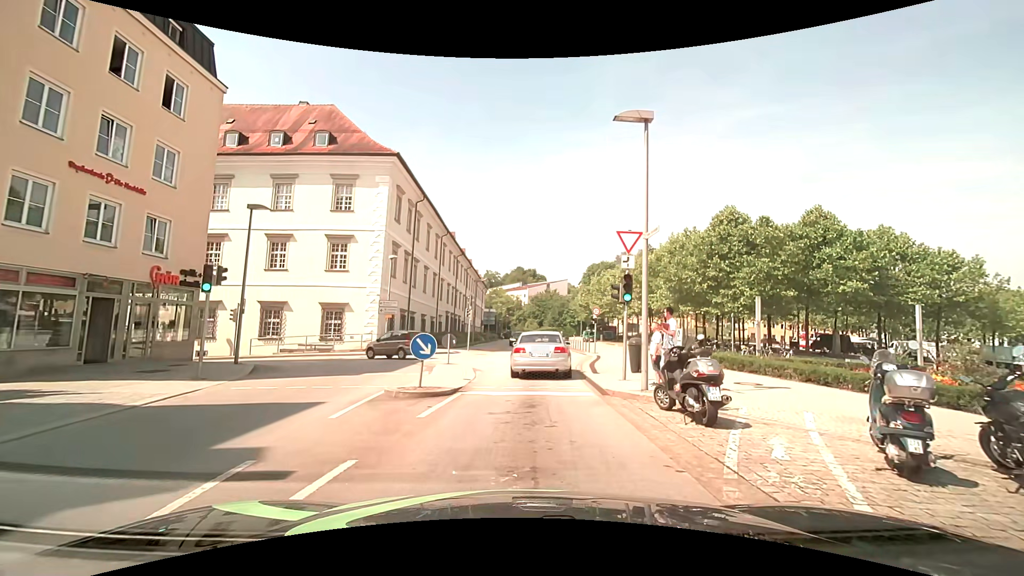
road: tertiary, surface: asphalt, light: Day
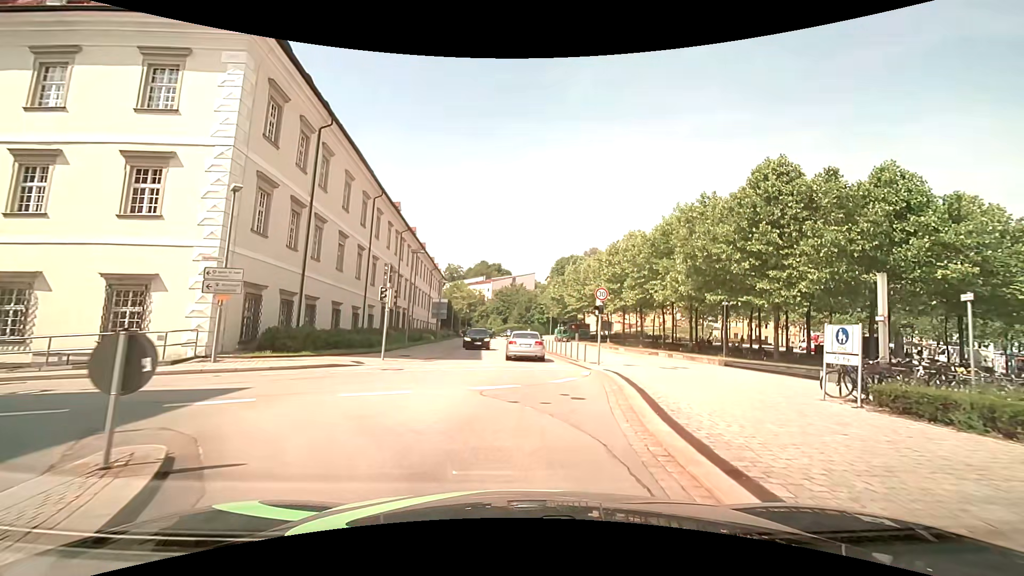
(+0.3, +16.1) m; +3°
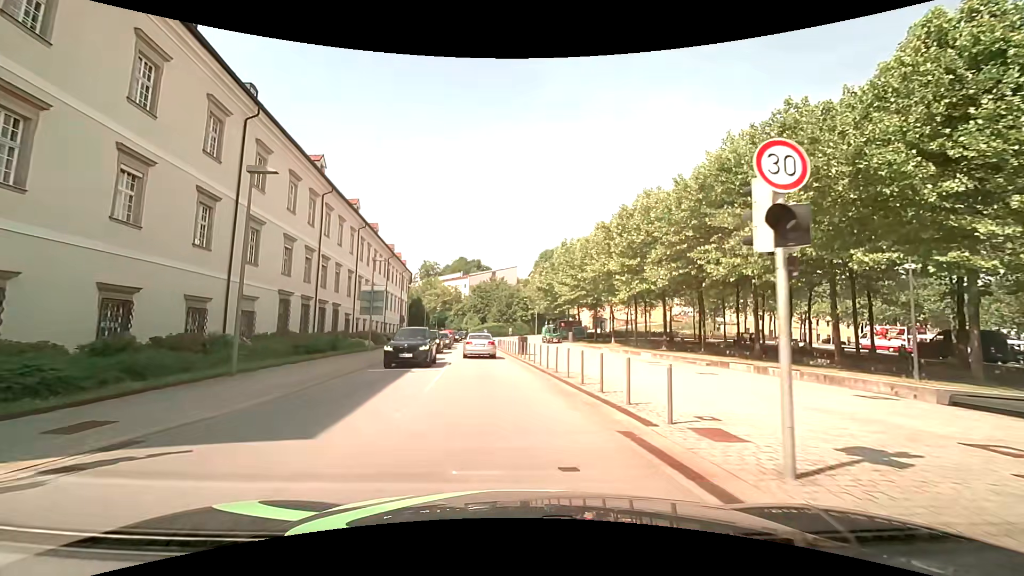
(+0.8, +17.7) m; +2°
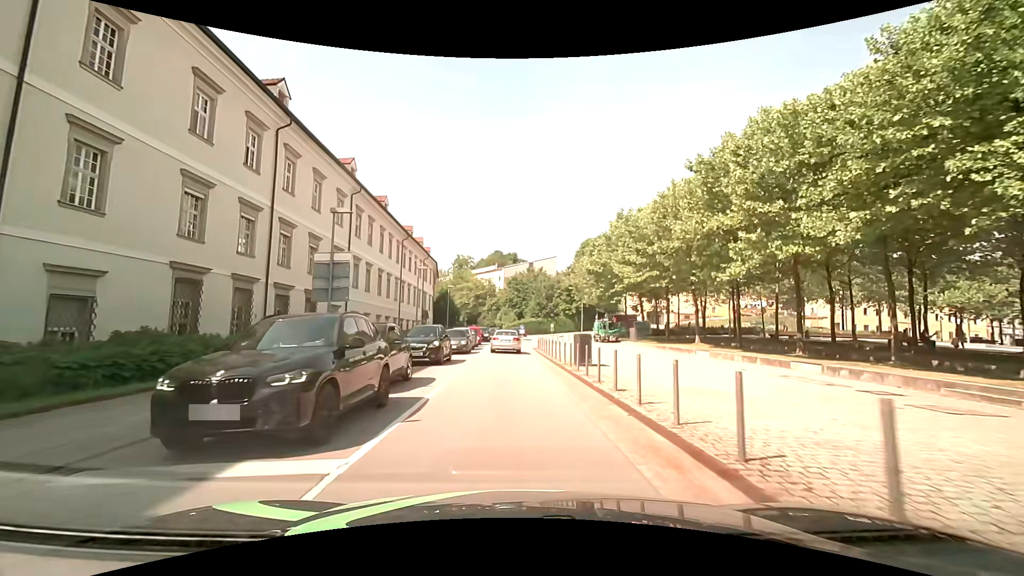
(-0.6, +14.5) m; -5°
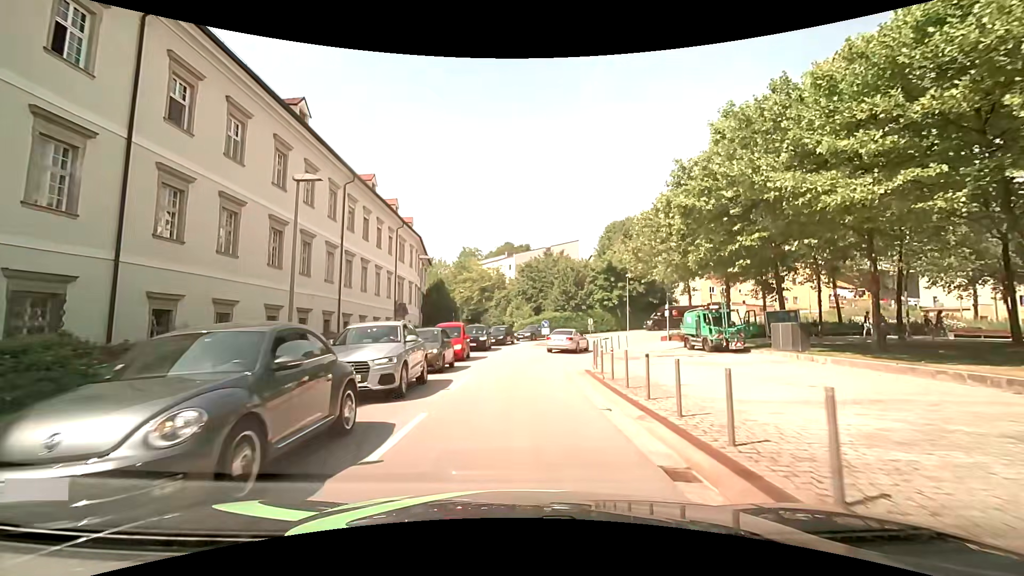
(-0.5, +25.2) m; -1°
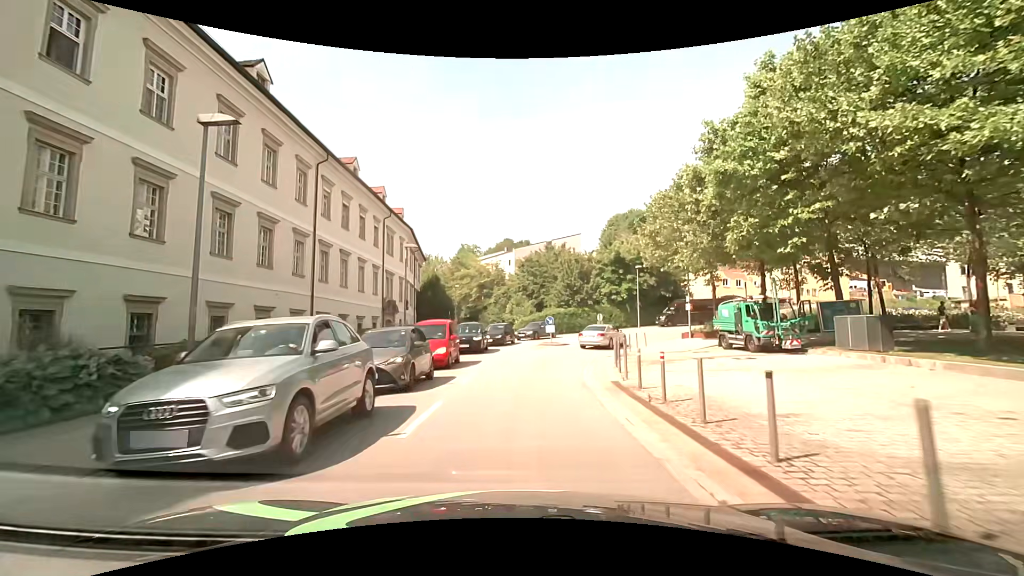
(0.0, +4.9) m; 0°
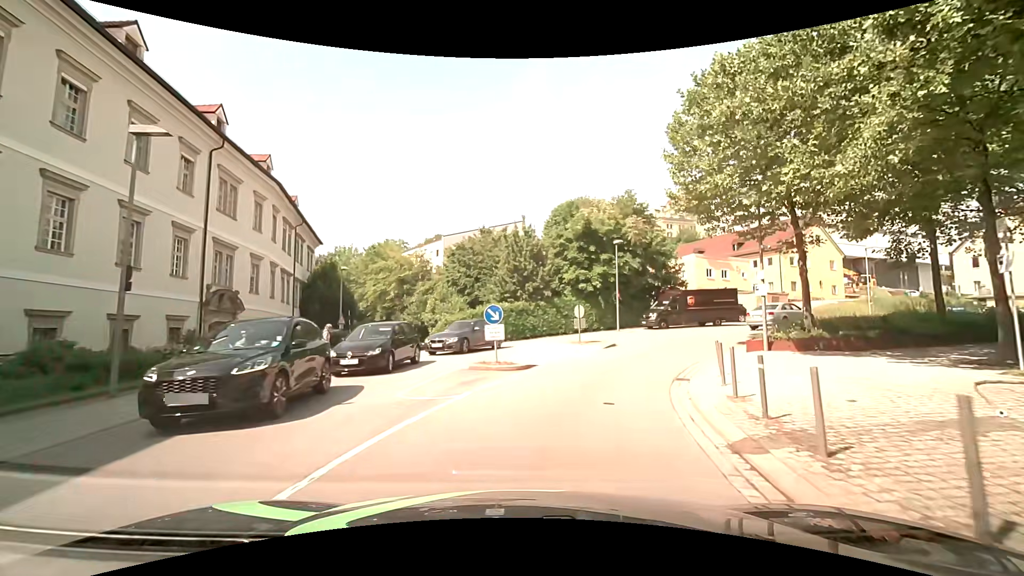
(+0.5, +18.3) m; +7°
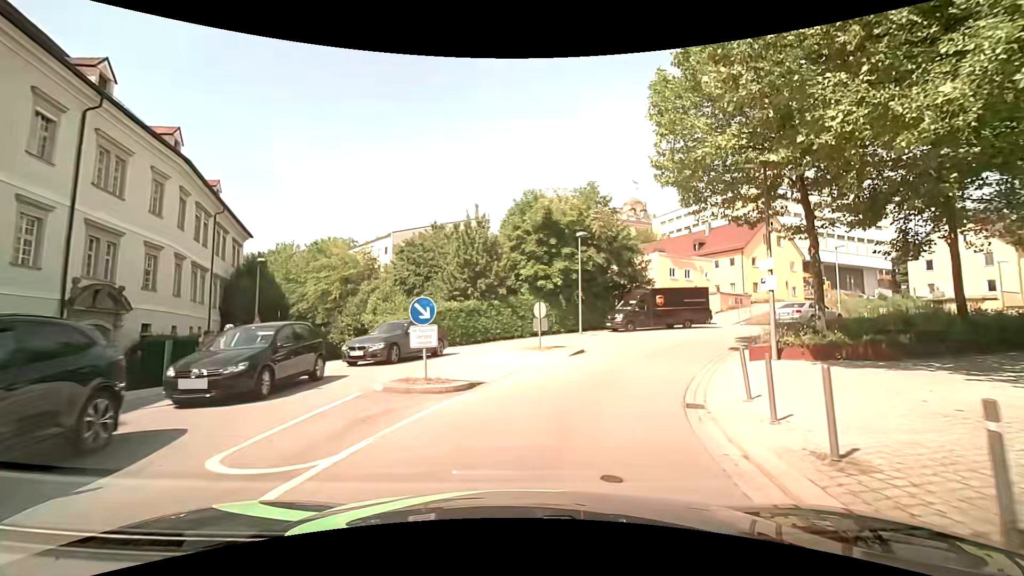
(+0.1, +4.4) m; +5°
